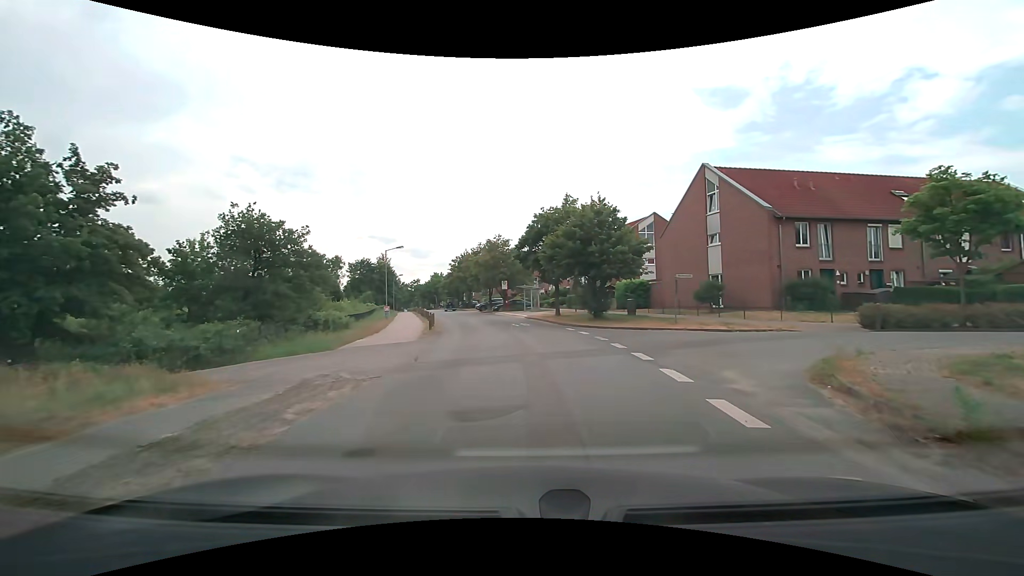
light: Day
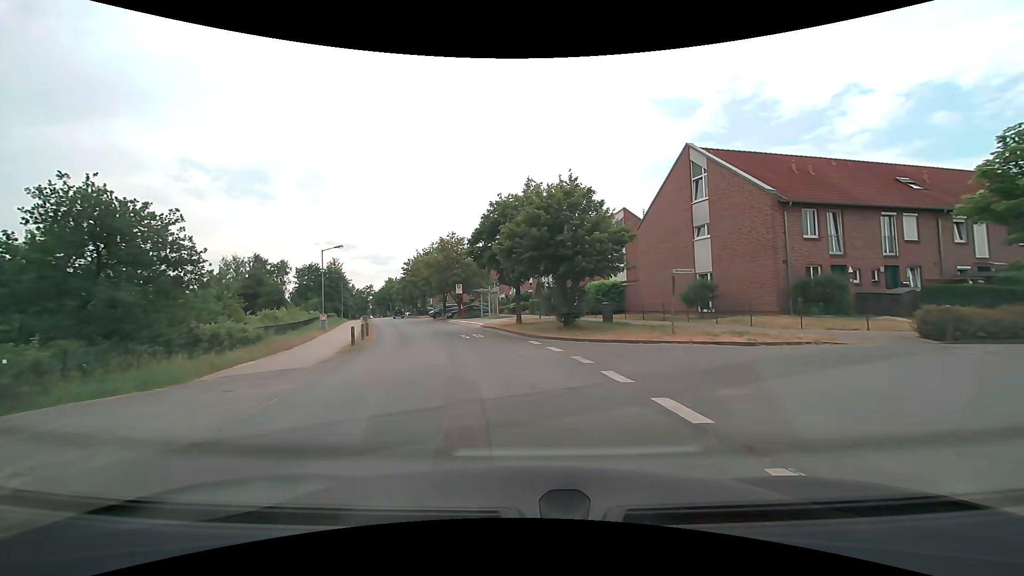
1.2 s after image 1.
(+0.2, +6.1) m; +4°
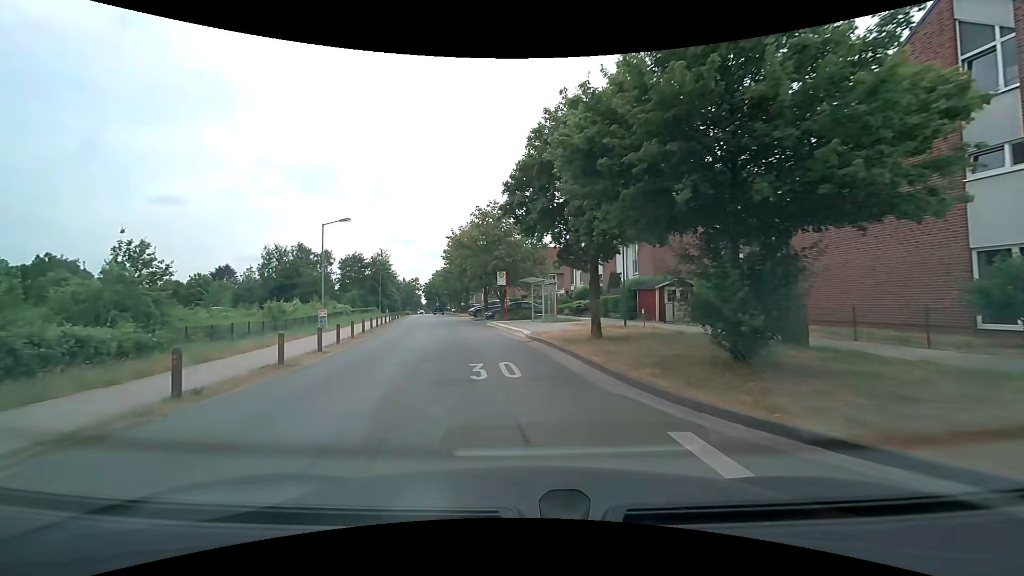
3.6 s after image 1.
(-0.5, +13.9) m; -6°
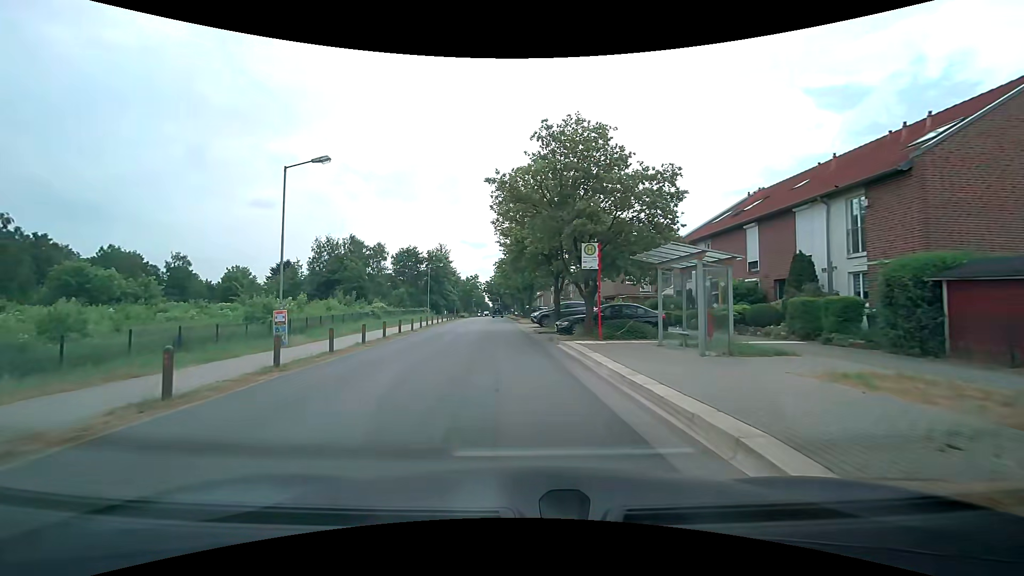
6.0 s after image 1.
(-1.2, +16.5) m; -9°
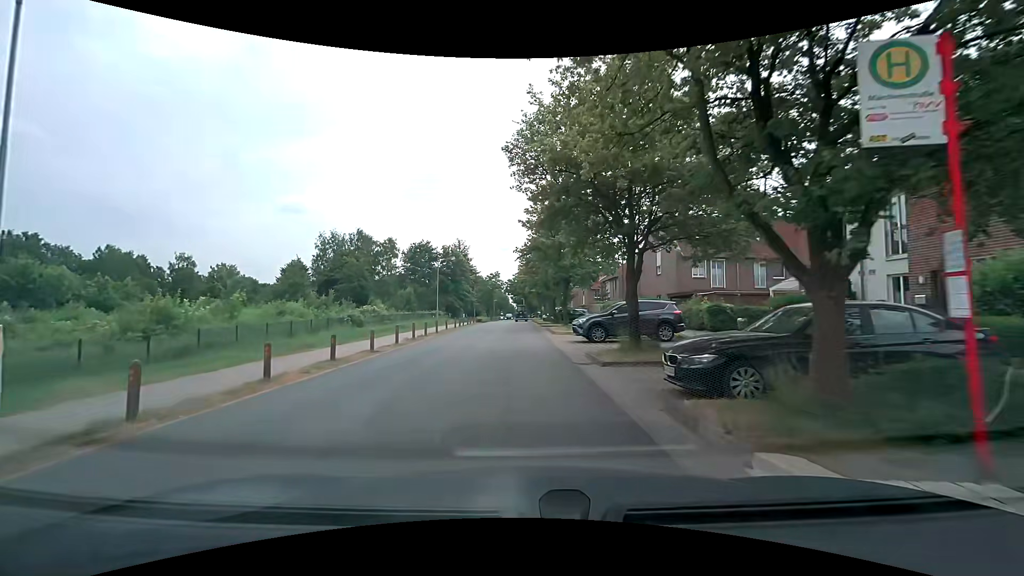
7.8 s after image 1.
(-0.2, +13.1) m; -2°
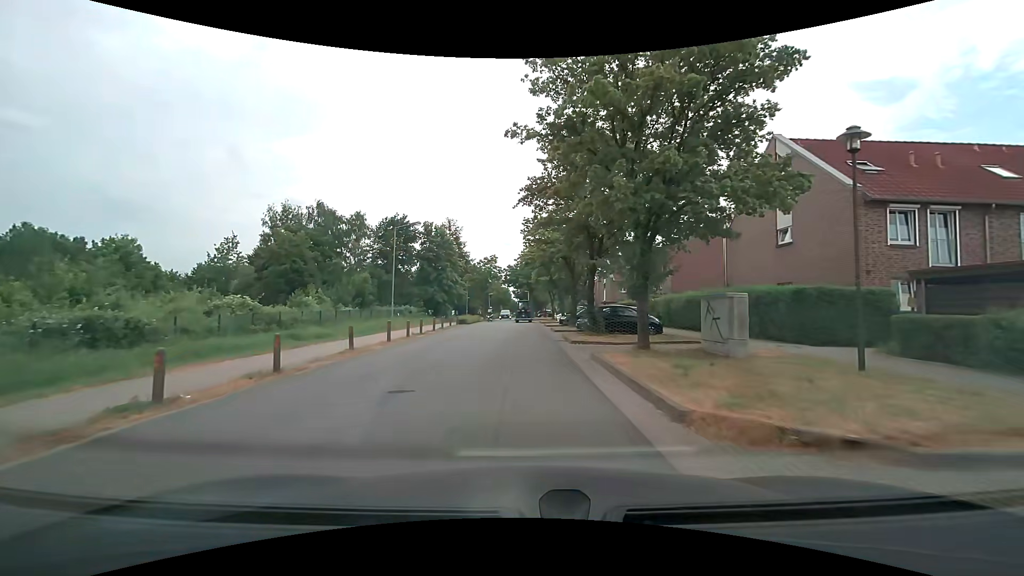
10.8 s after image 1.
(-0.1, +21.6) m; -1°
